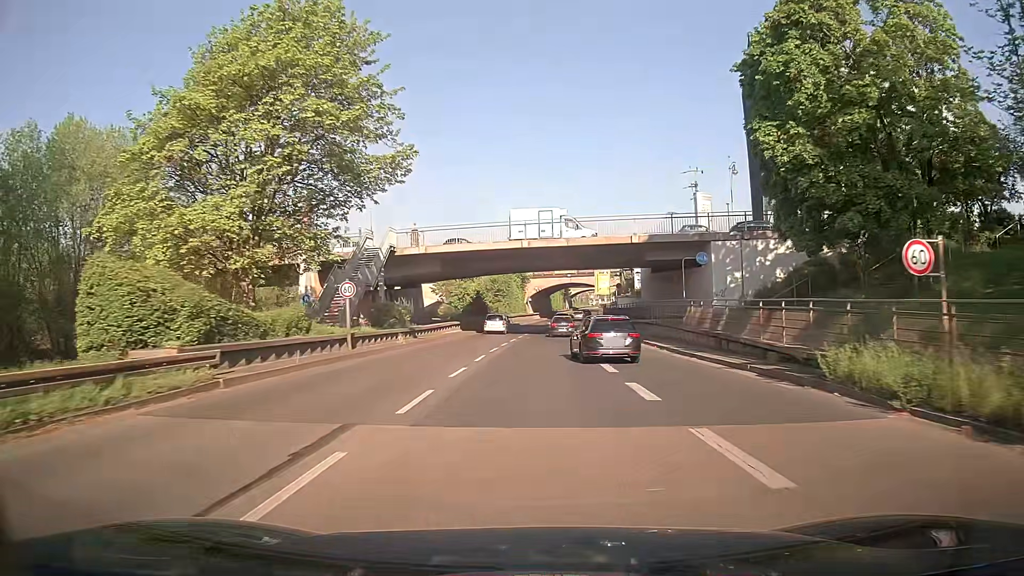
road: trunk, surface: asphalt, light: Day
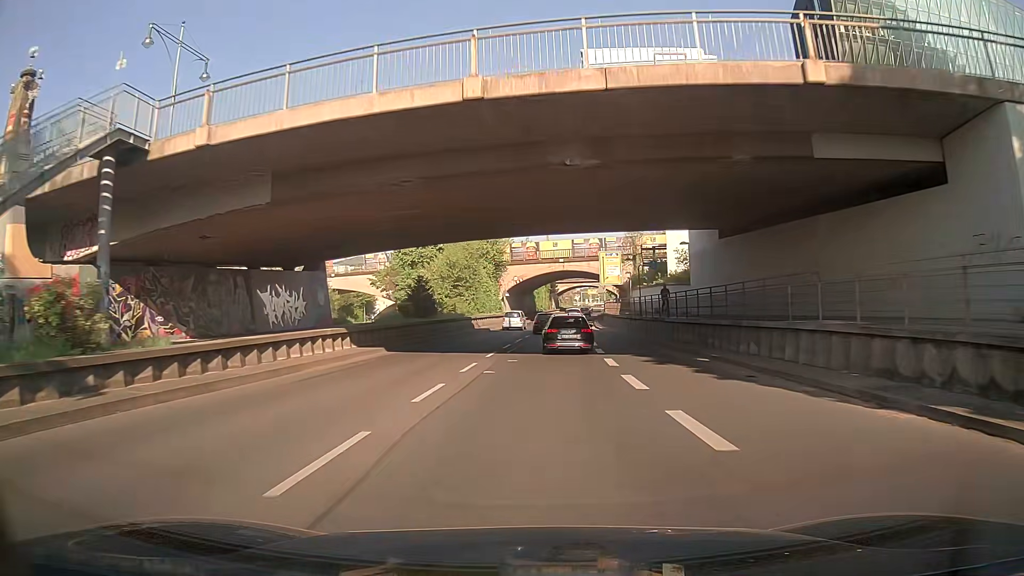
(+0.3, +28.7) m; +2°
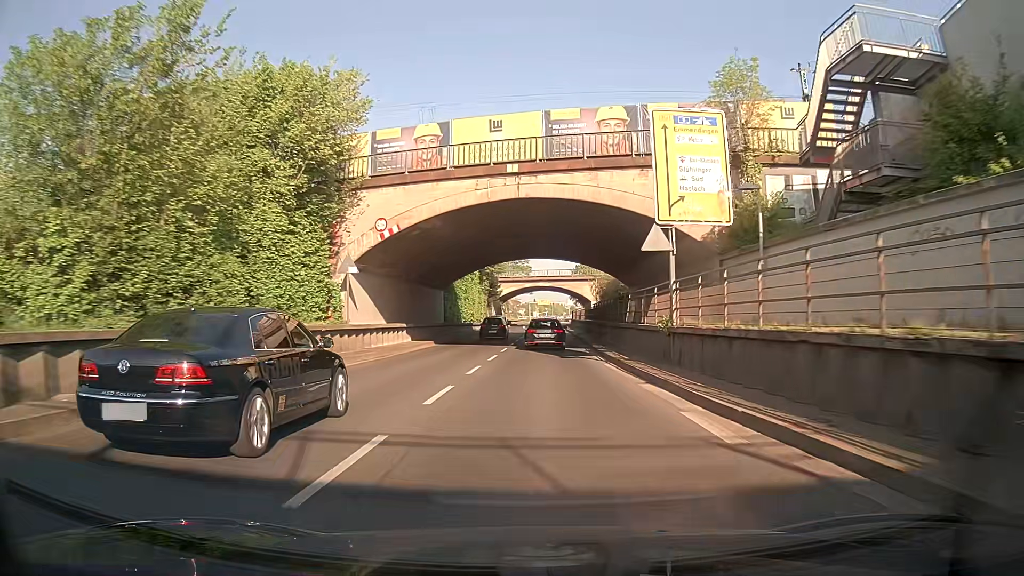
(+1.6, +48.2) m; +6°
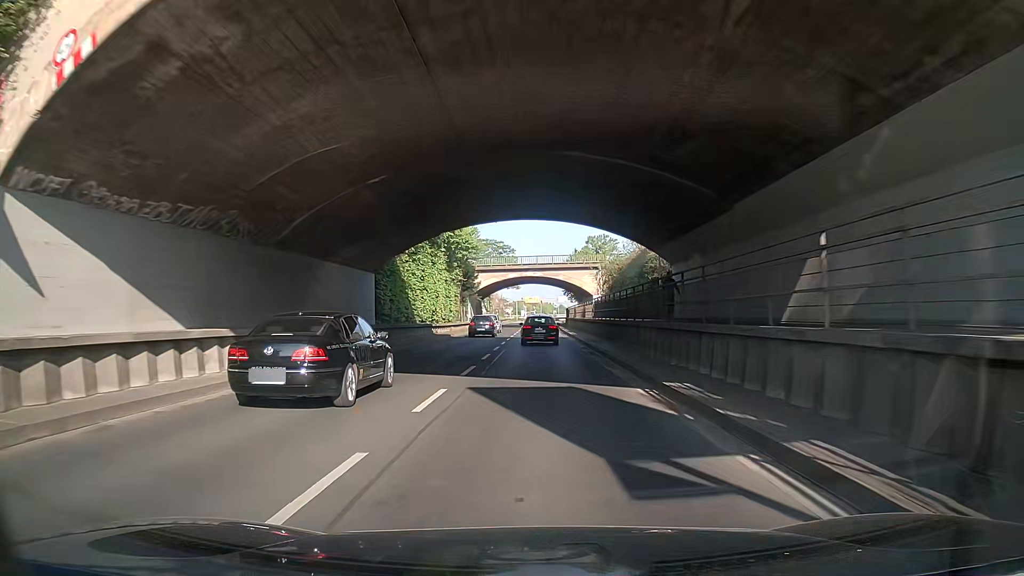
(0.0, +19.1) m; 0°
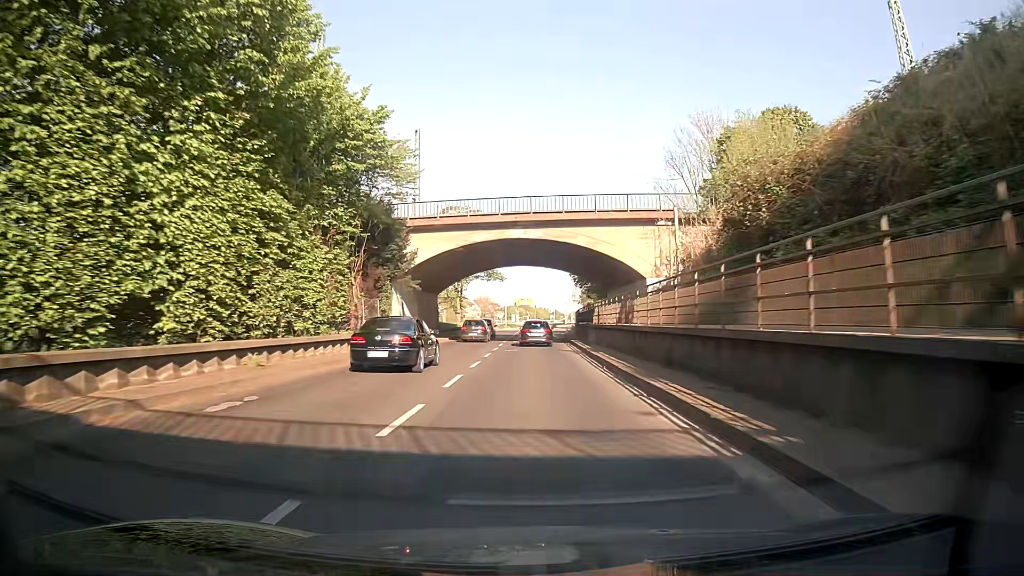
(+0.4, +38.0) m; +1°
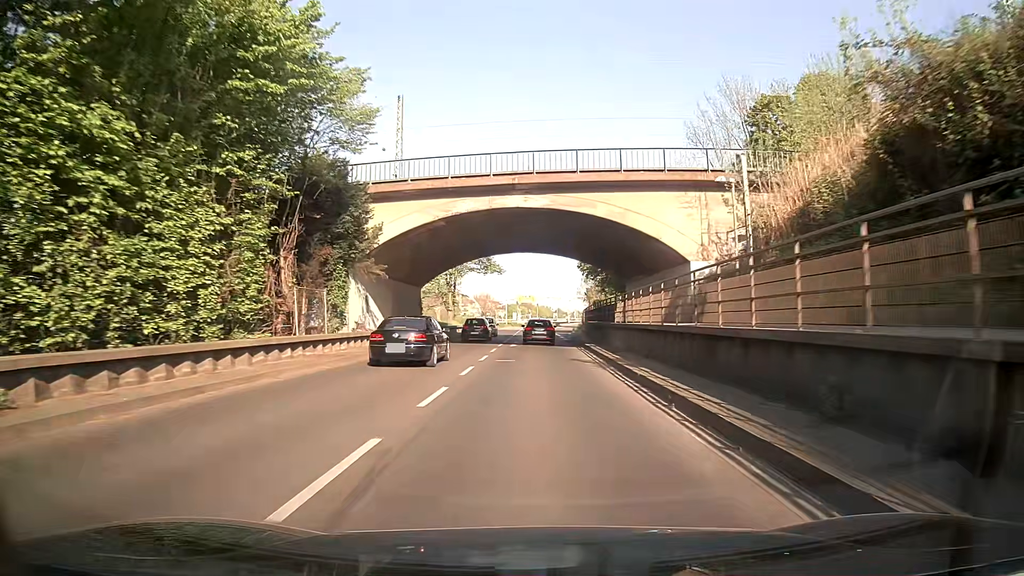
(0.0, +9.5) m; 0°
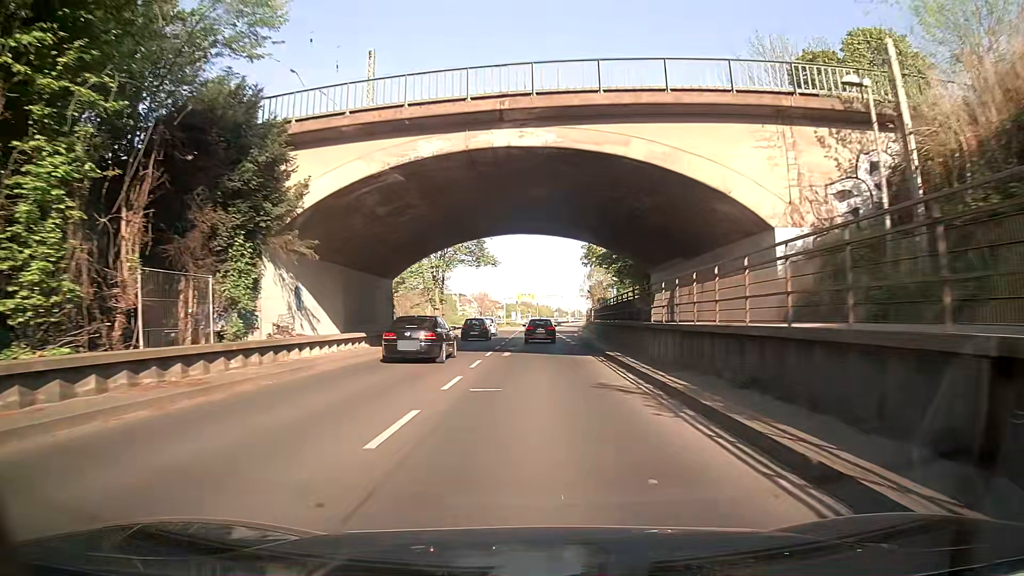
(0.0, +9.5) m; 0°
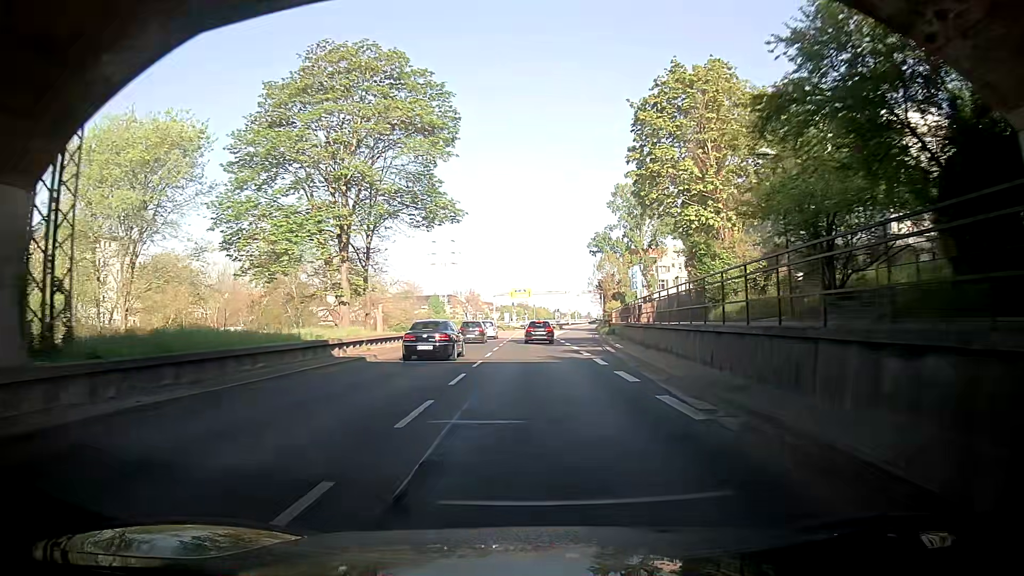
(-0.1, +28.5) m; -1°
(0, +10) (+1, +20) (+1, +30) (+1, +40) (+1, +50) (+2, +60) (+2, +70) (+2, +80) (+2, +90) (+3, +100) m
